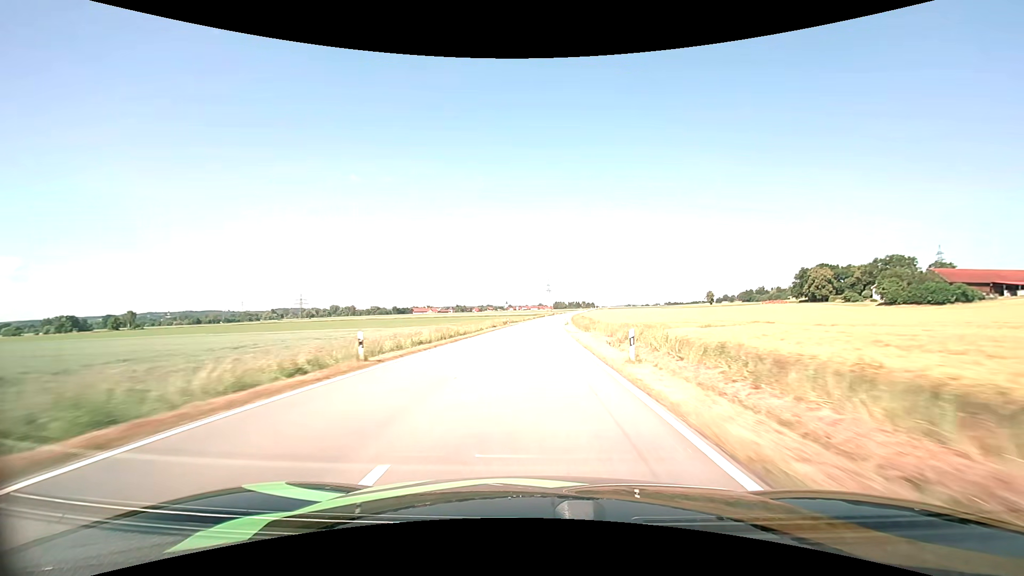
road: tertiary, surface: asphalt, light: Day
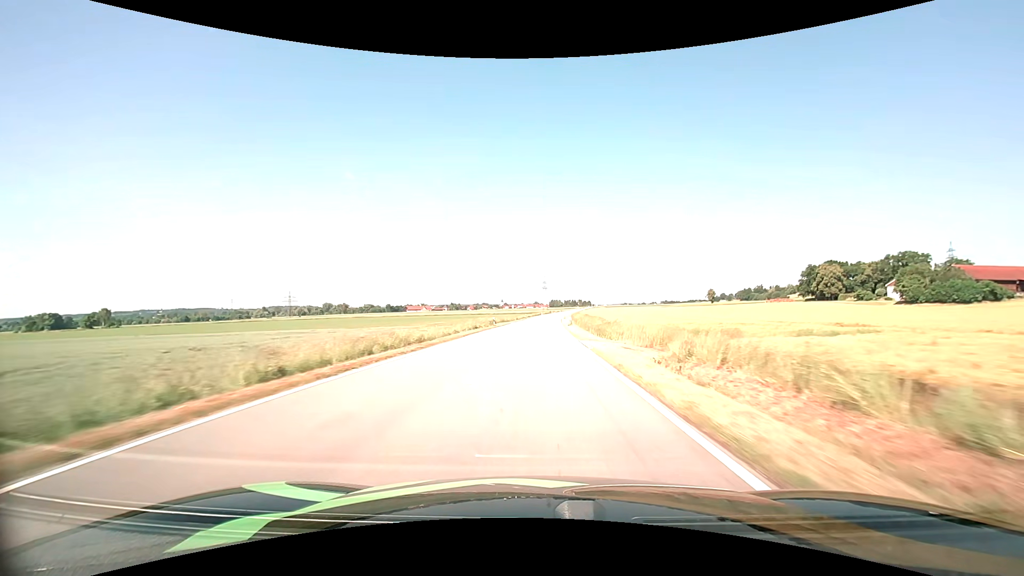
(0.0, +15.4) m; 0°
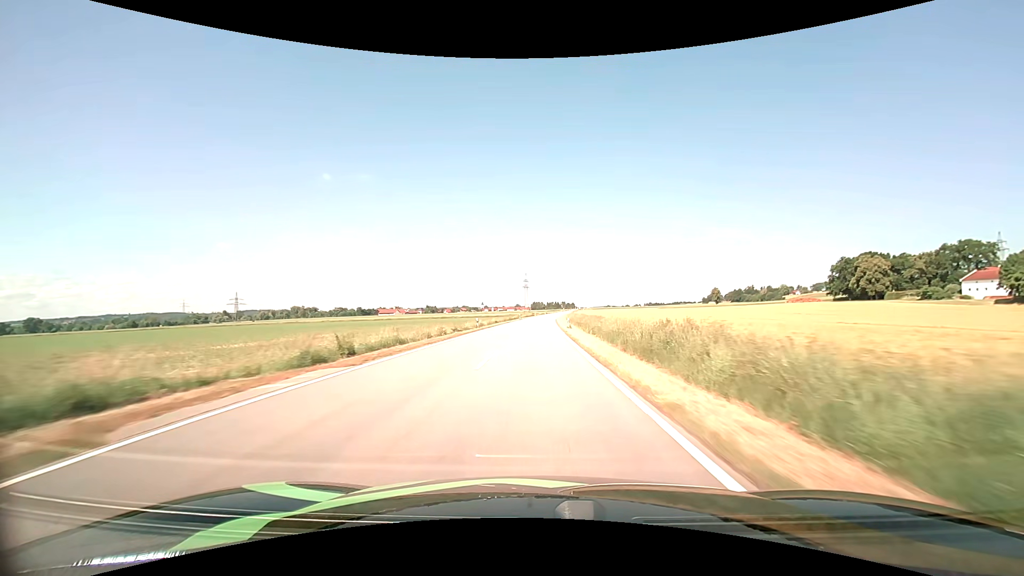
(+1.2, +59.7) m; +2°
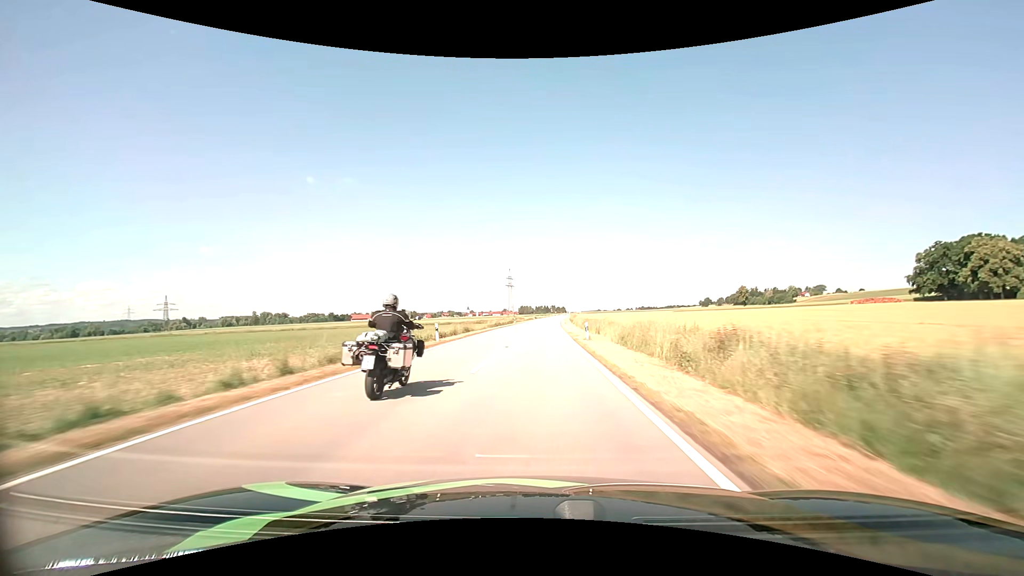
(+0.9, +74.8) m; +1°
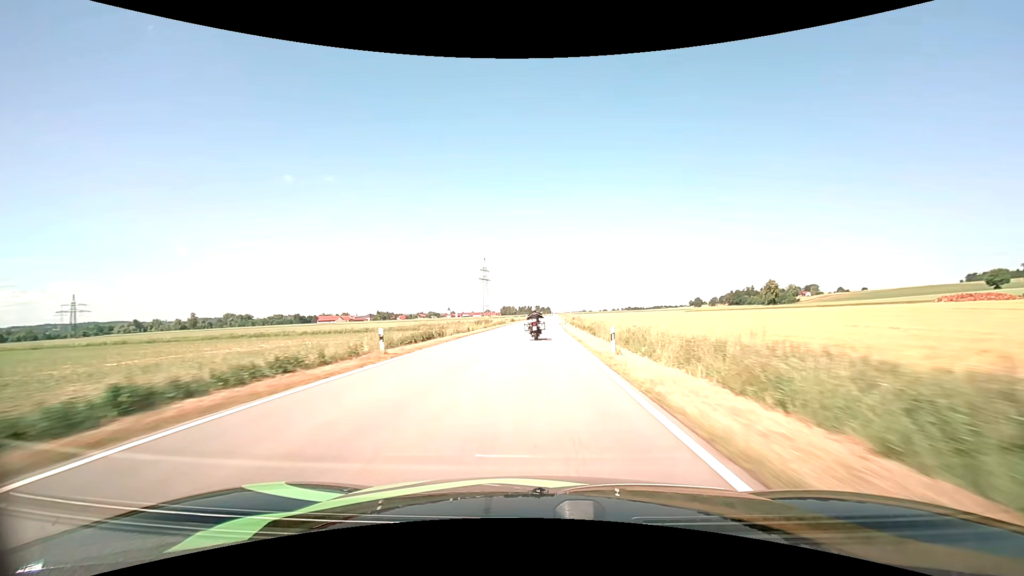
(+1.0, +62.3) m; +2°
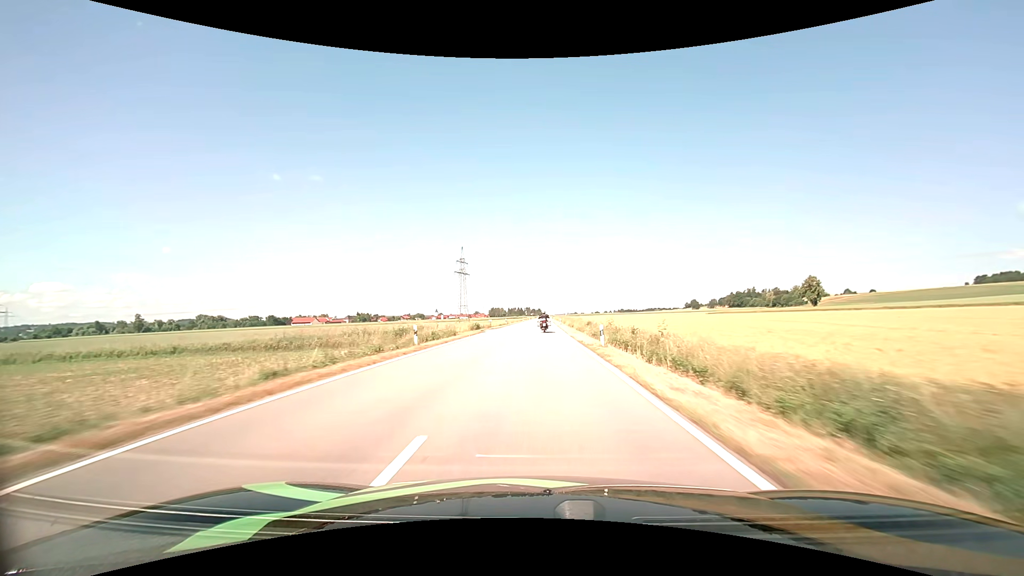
(+0.4, +47.3) m; +1°
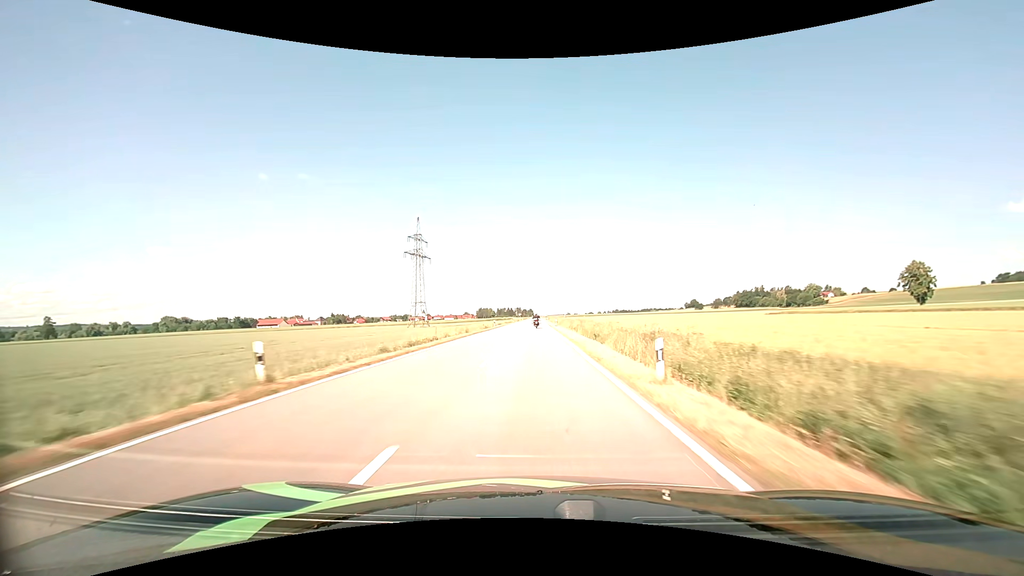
(+0.6, +63.3) m; +1°
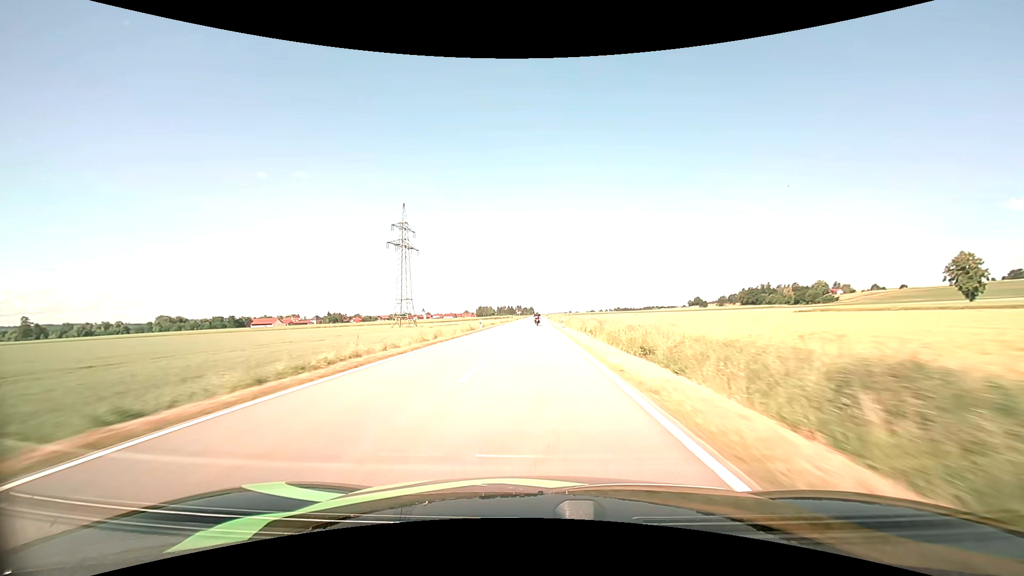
(0.0, +15.9) m; 0°
(0, +10) (0, +20) (0, +30) (0, +40) (0, +50) (0, +60) (0, +70) (0, +80) (0, +90) (0, +100) m
